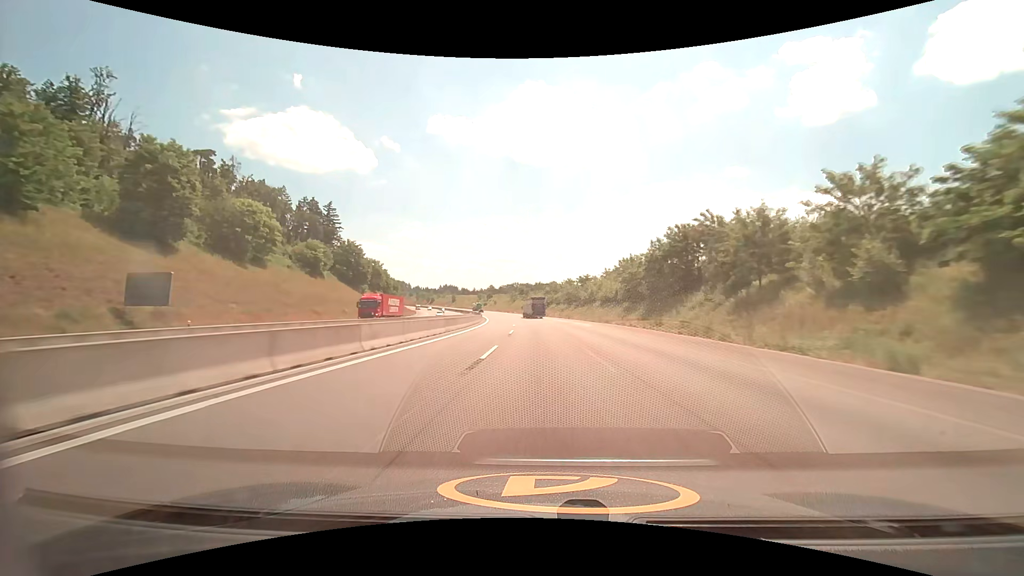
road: motorway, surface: asphalt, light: Day
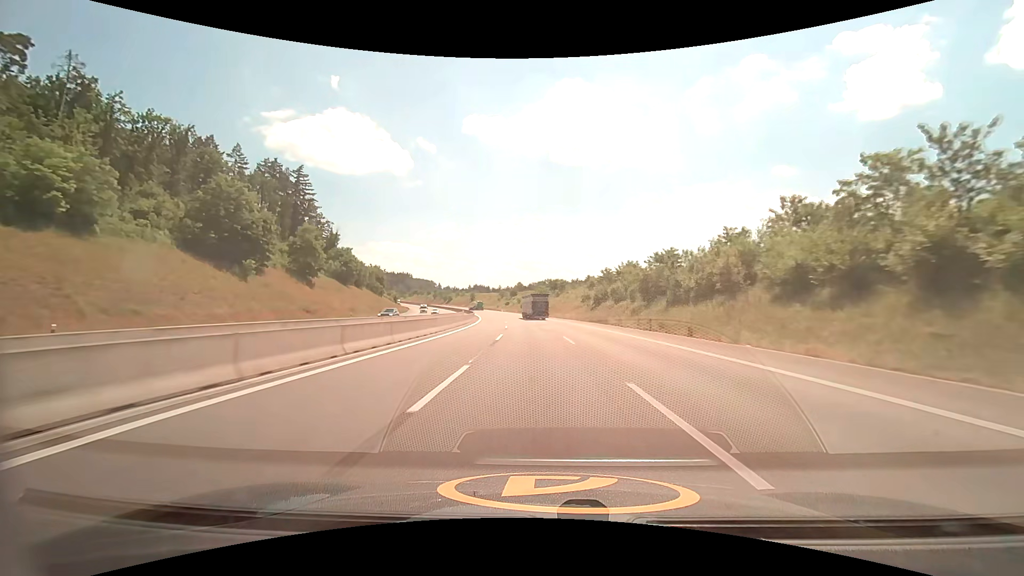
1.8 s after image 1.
(-1.7, +61.7) m; -4°
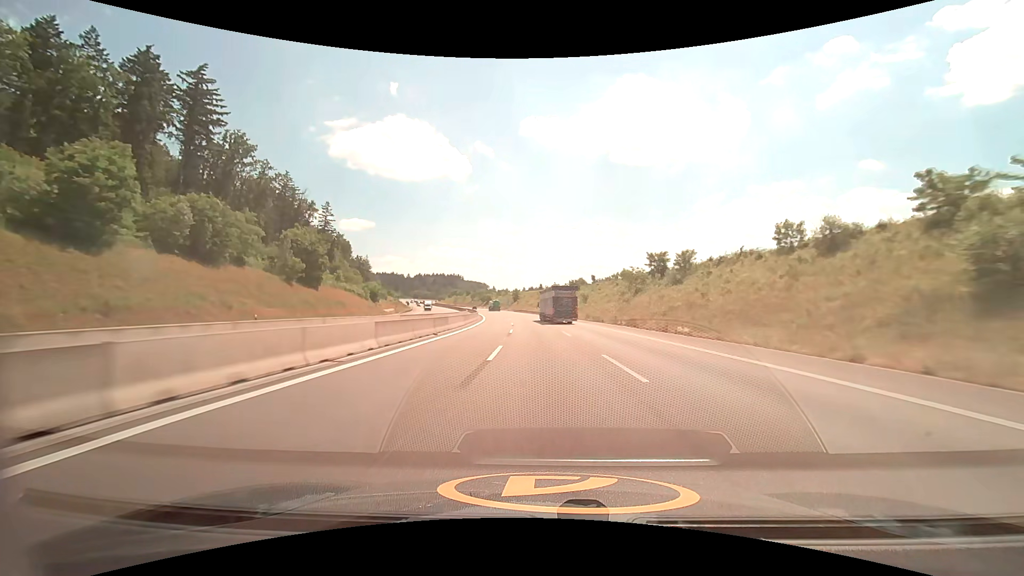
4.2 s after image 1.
(-5.4, +82.3) m; -7°
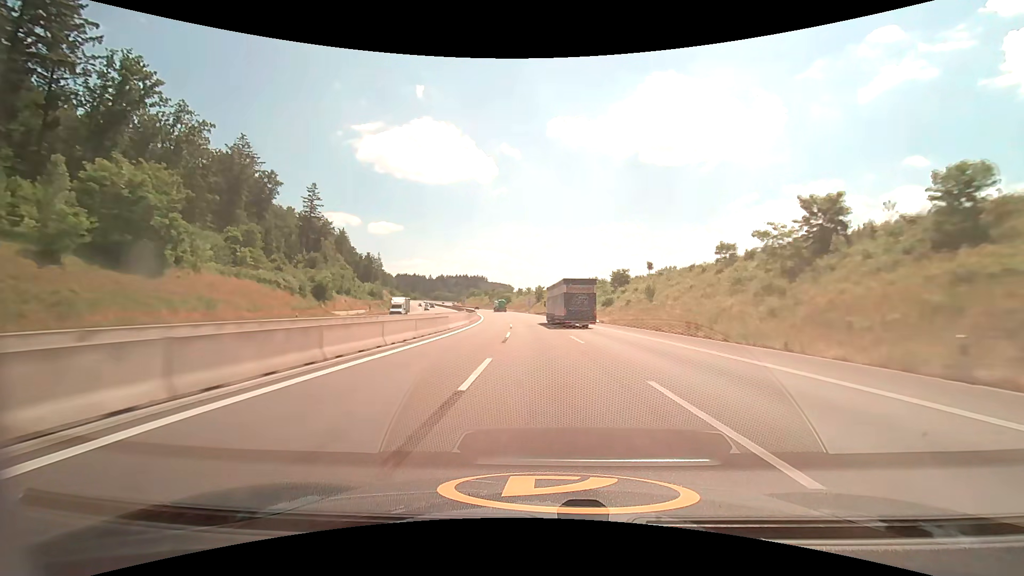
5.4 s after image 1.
(-1.0, +41.2) m; -3°
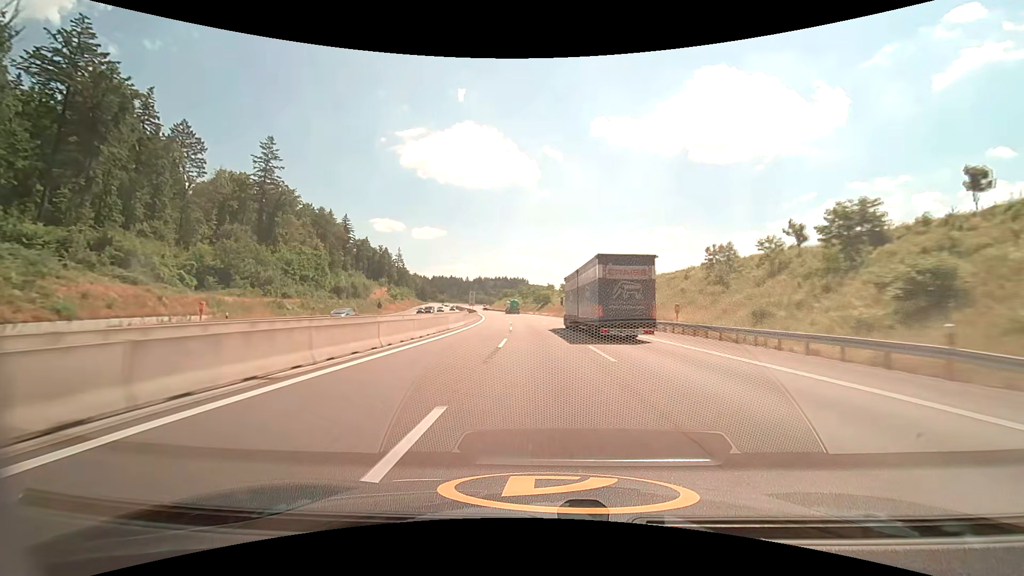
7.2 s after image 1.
(-2.6, +61.2) m; -5°
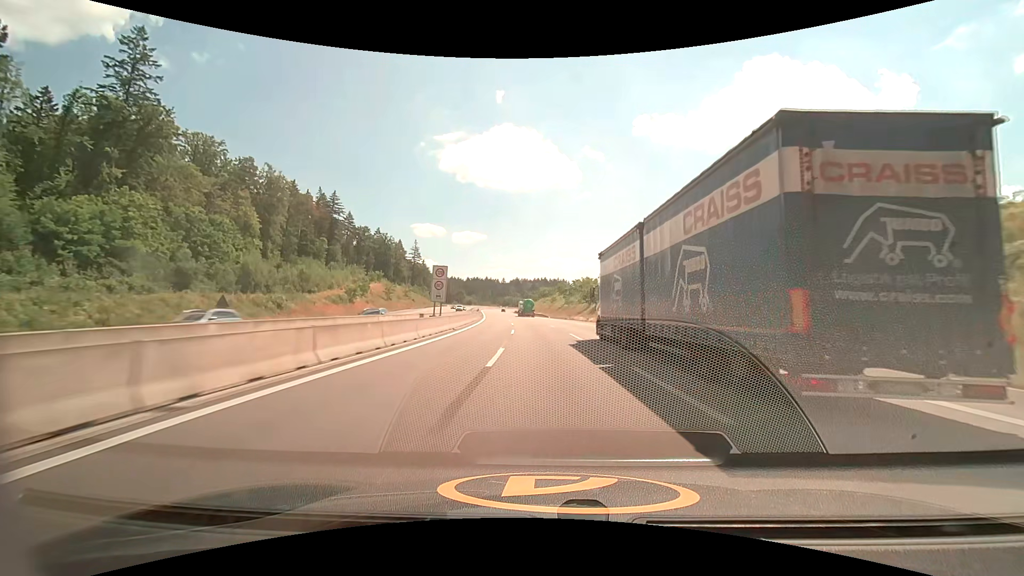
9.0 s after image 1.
(-2.7, +60.5) m; -5°
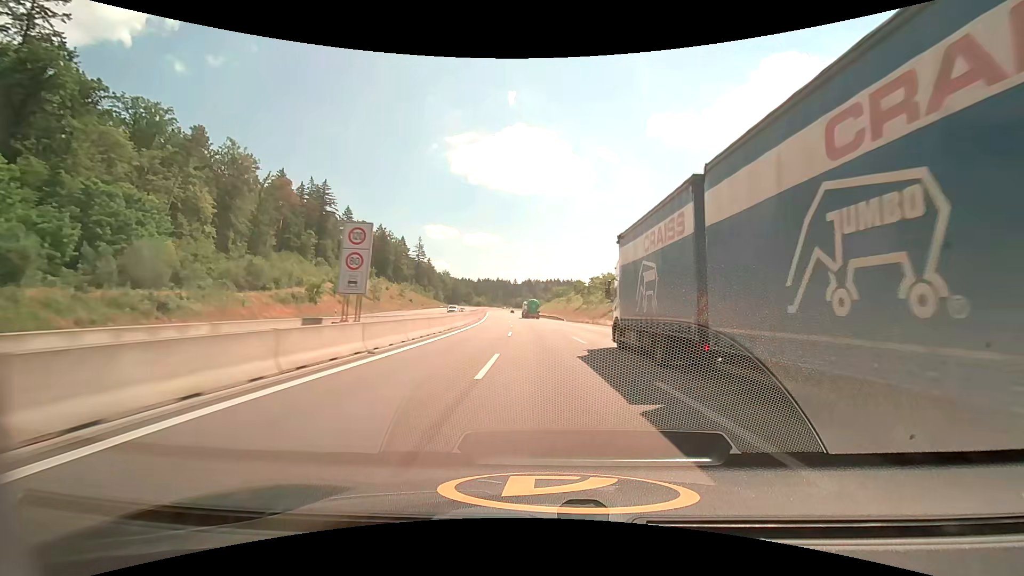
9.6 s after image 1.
(-0.2, +20.1) m; -1°
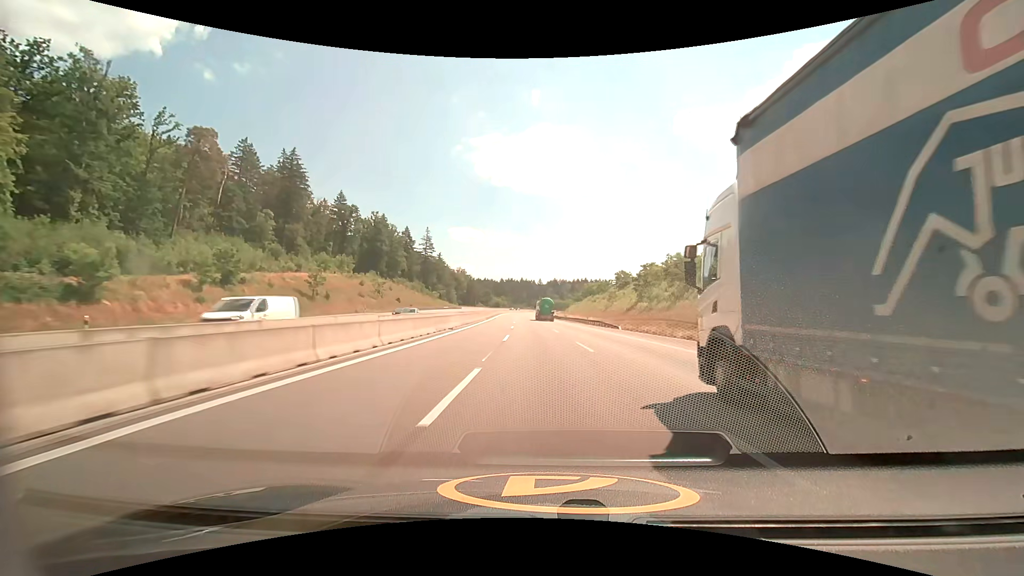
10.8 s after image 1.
(-1.1, +40.0) m; -3°
(0, +10) (0, +20) (0, +30) (-1, +40) (-1, +50) (-2, +60) (-2, +70) (-3, +80) (-3, +90) (-4, +100) m
